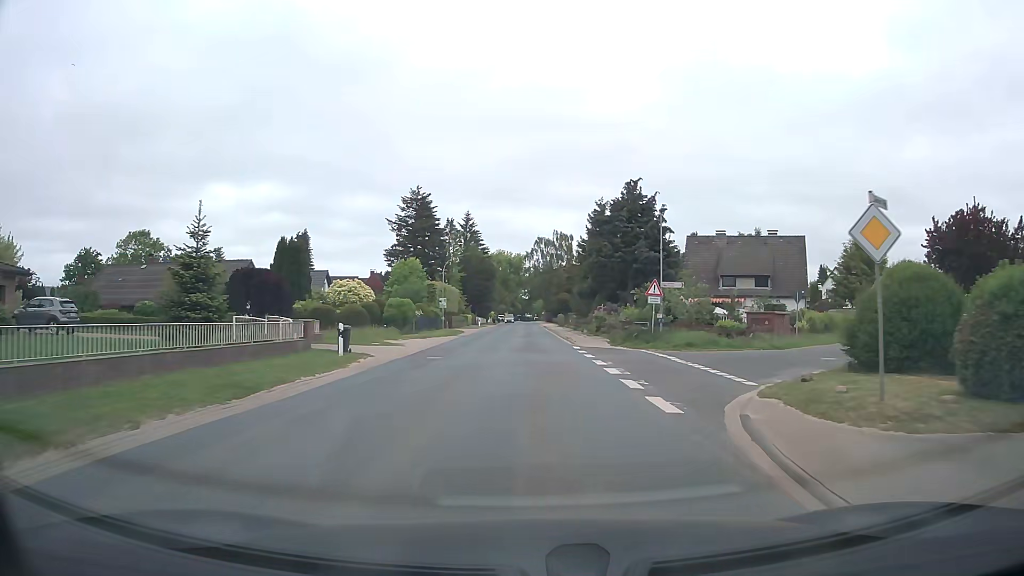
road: tertiary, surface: asphalt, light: Day
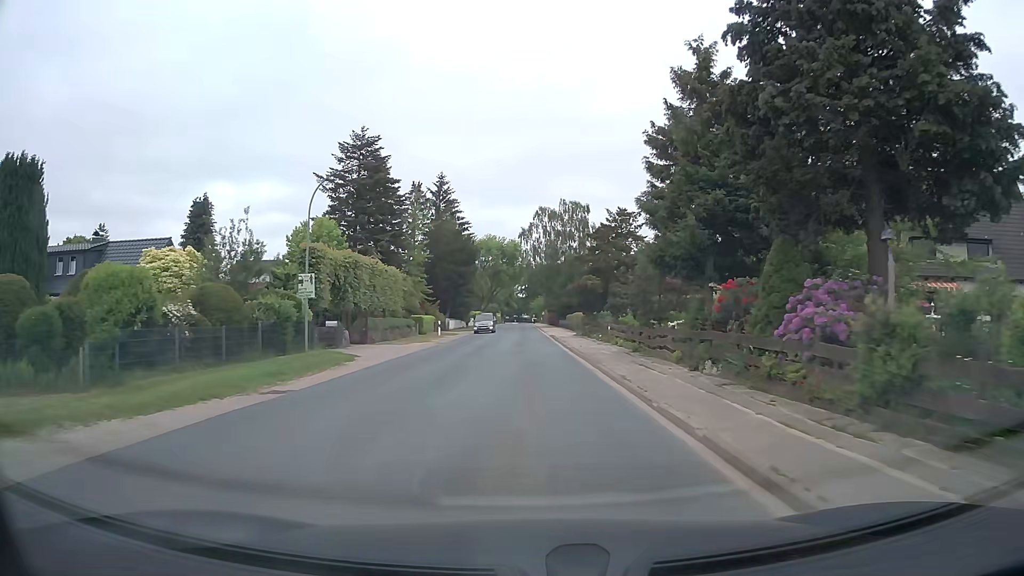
(0.0, +35.1) m; 0°
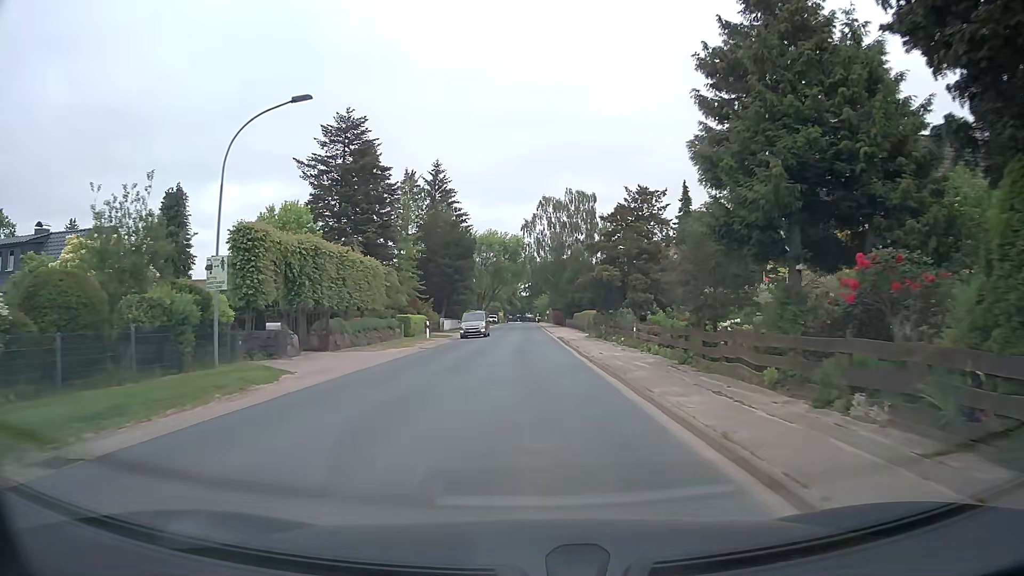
(0.0, +7.2) m; 0°
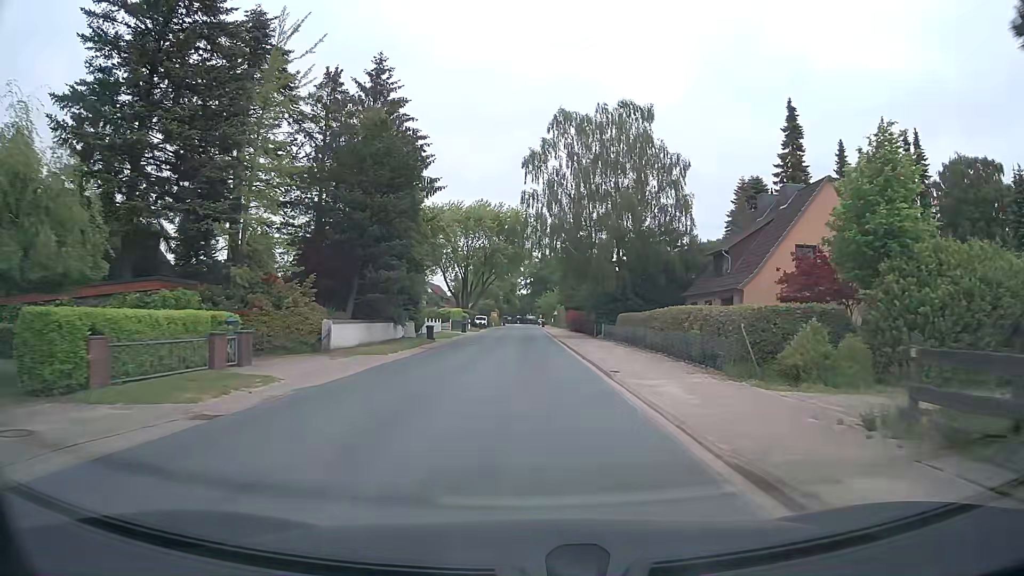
(-0.4, +36.0) m; -1°
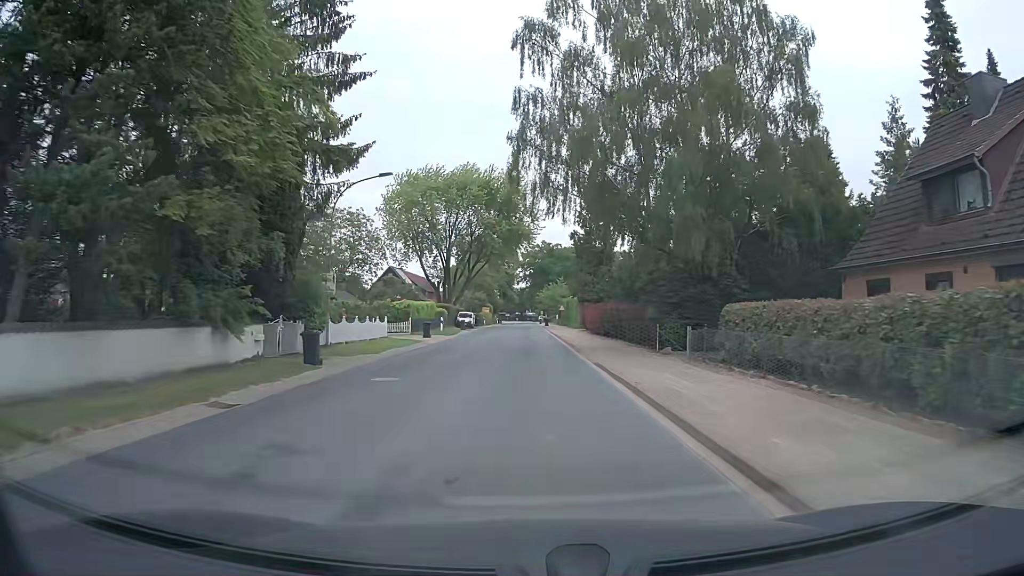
(+0.2, +22.3) m; +1°
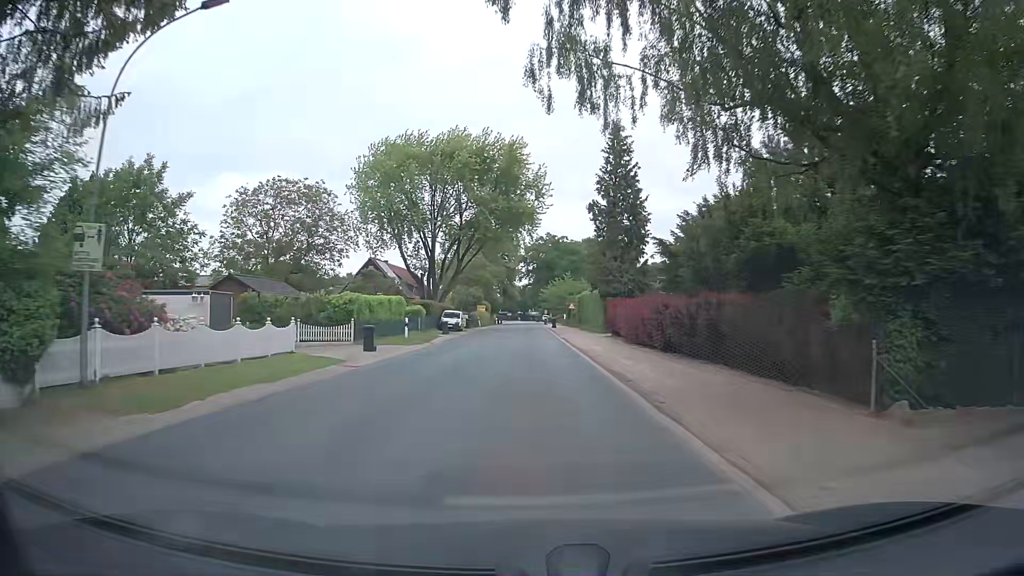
(0.0, +15.0) m; -1°
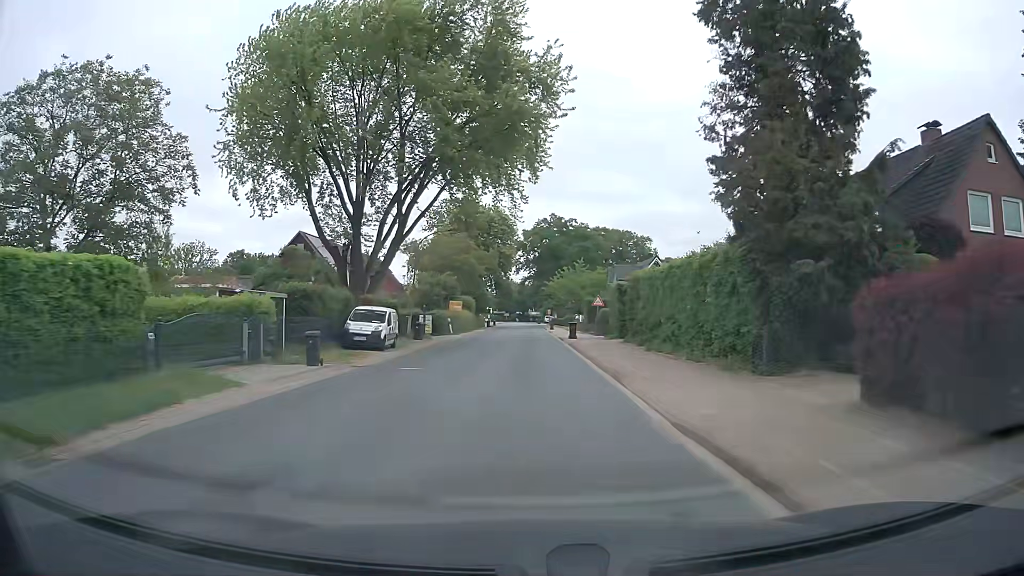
(+0.4, +29.1) m; +1°
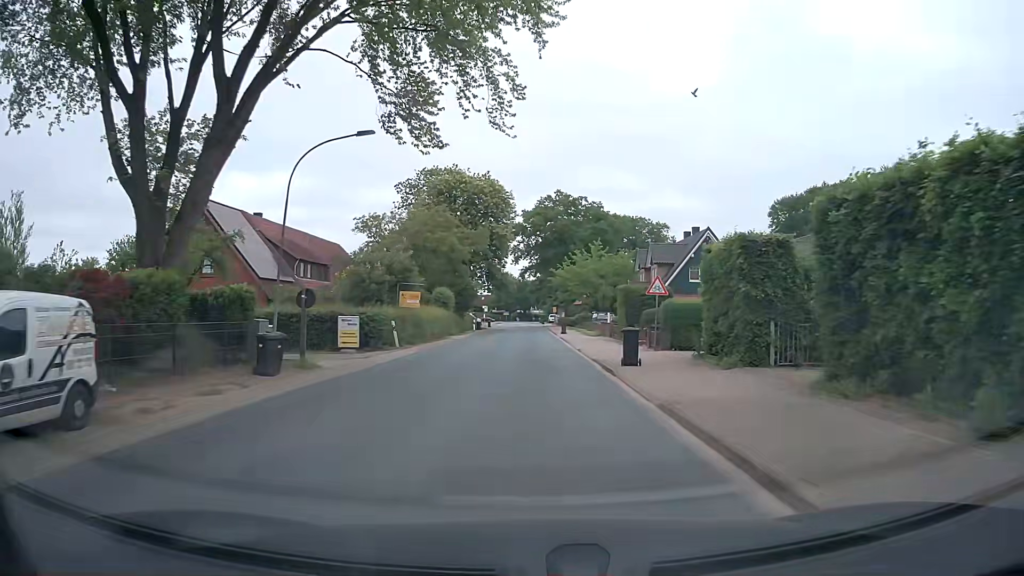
(+0.1, +21.6) m; 0°
(0, +10) (0, +20) (0, +30) (0, +40) (0, +50) (0, +60) (0, +70) (0, +80) (0, +90) (0, +100) m
